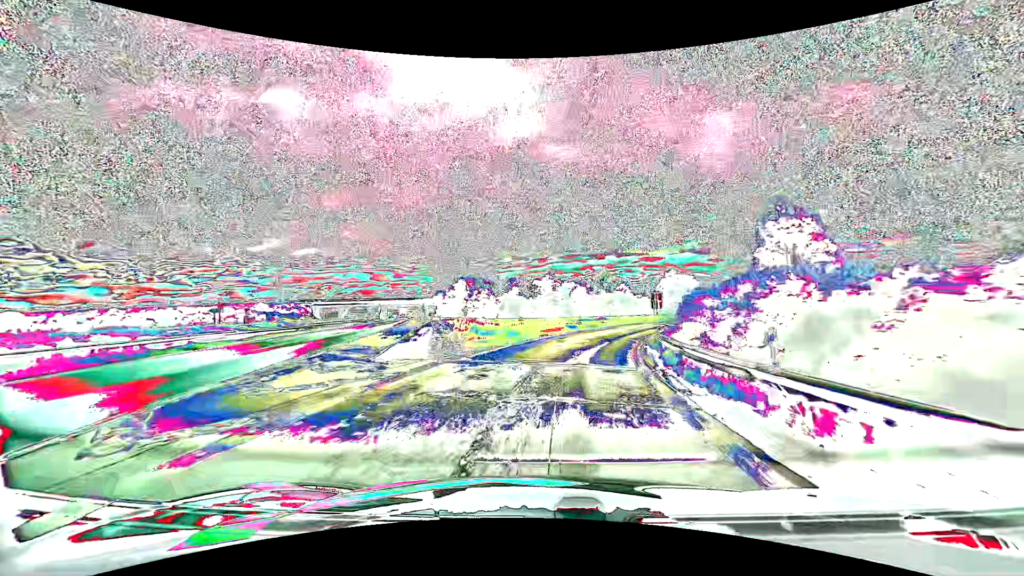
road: motorway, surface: asphalt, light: Day
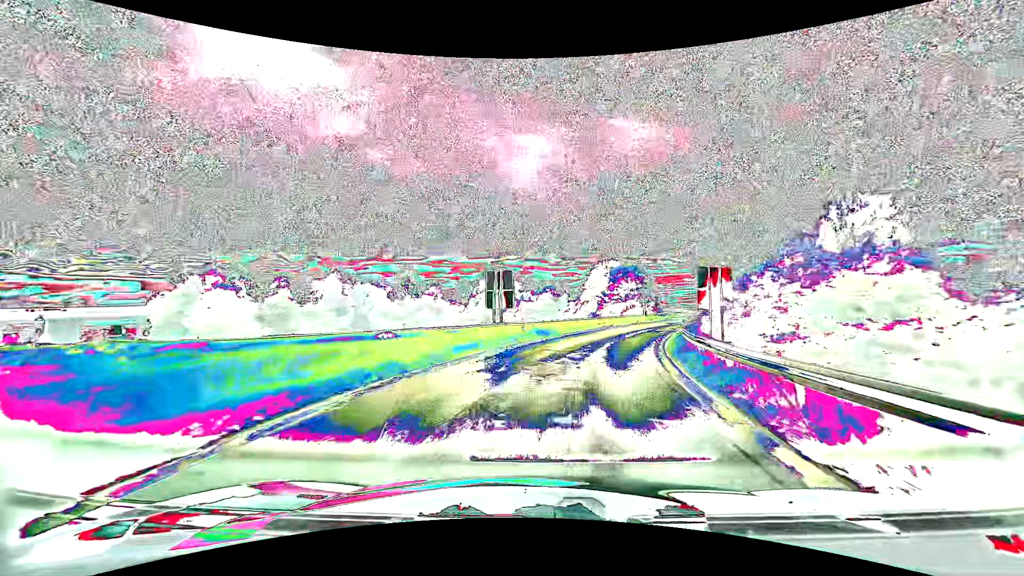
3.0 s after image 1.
(+7.2, +40.3) m; +21°
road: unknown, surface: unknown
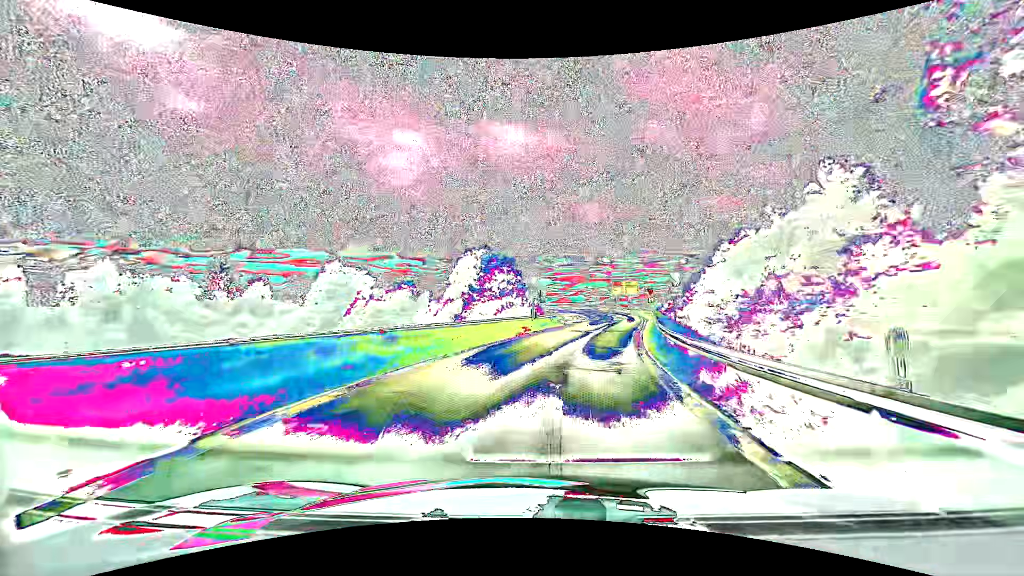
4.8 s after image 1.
(+2.9, +23.1) m; +14°
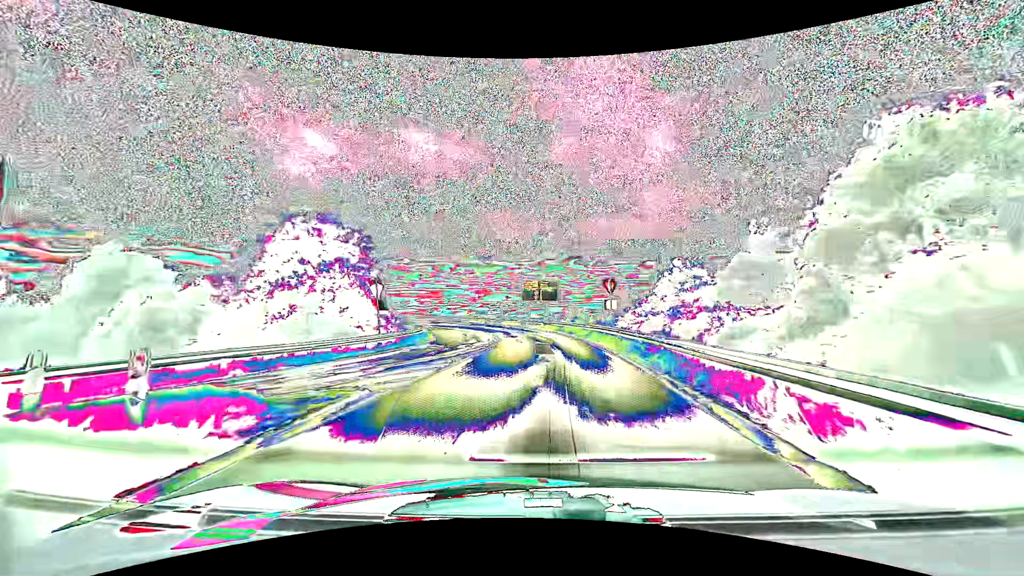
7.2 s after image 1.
(+3.8, +30.9) m; +12°
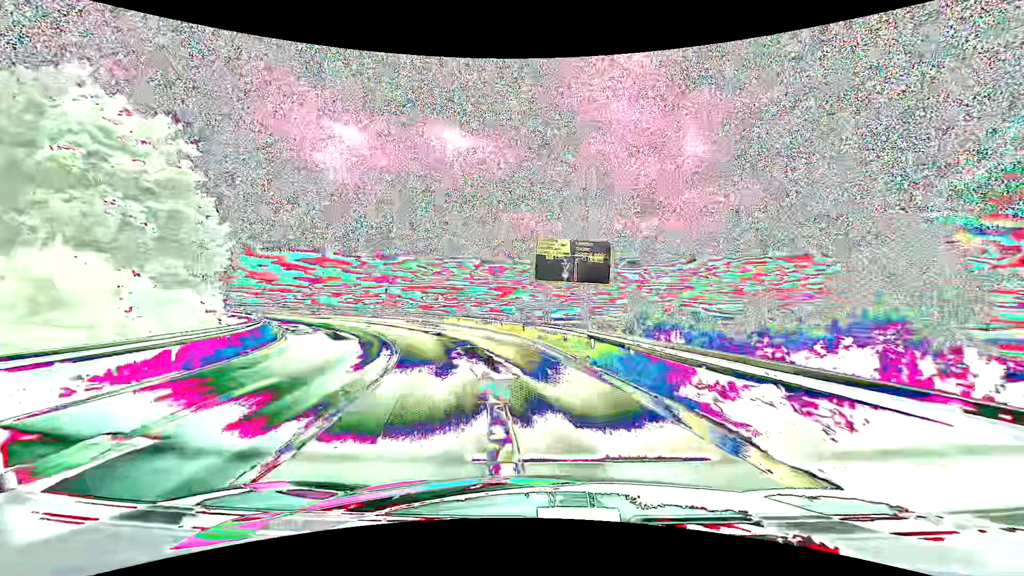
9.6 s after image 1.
(0.0, +30.7) m; -3°
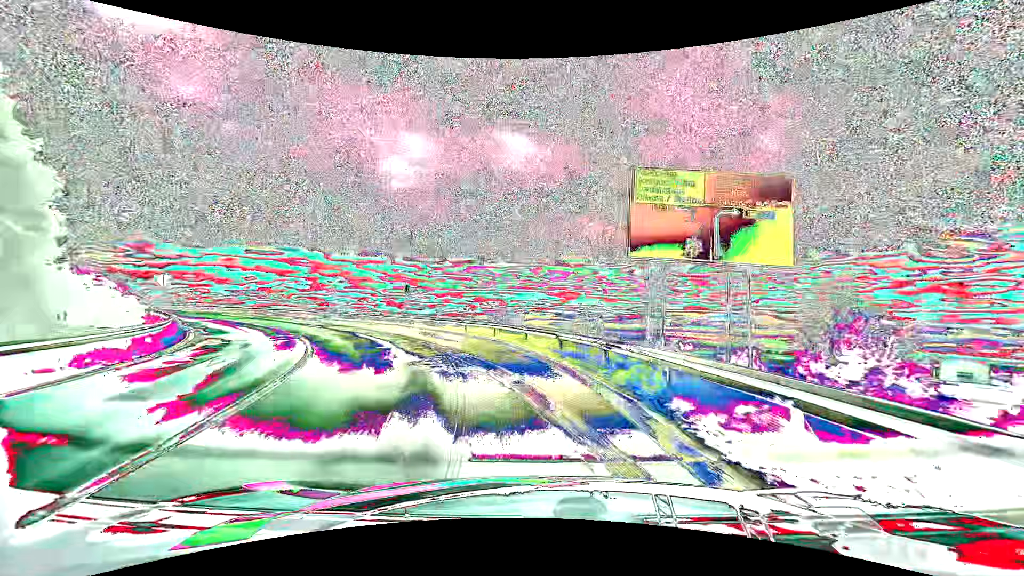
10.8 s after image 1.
(-0.6, +13.7) m; -6°
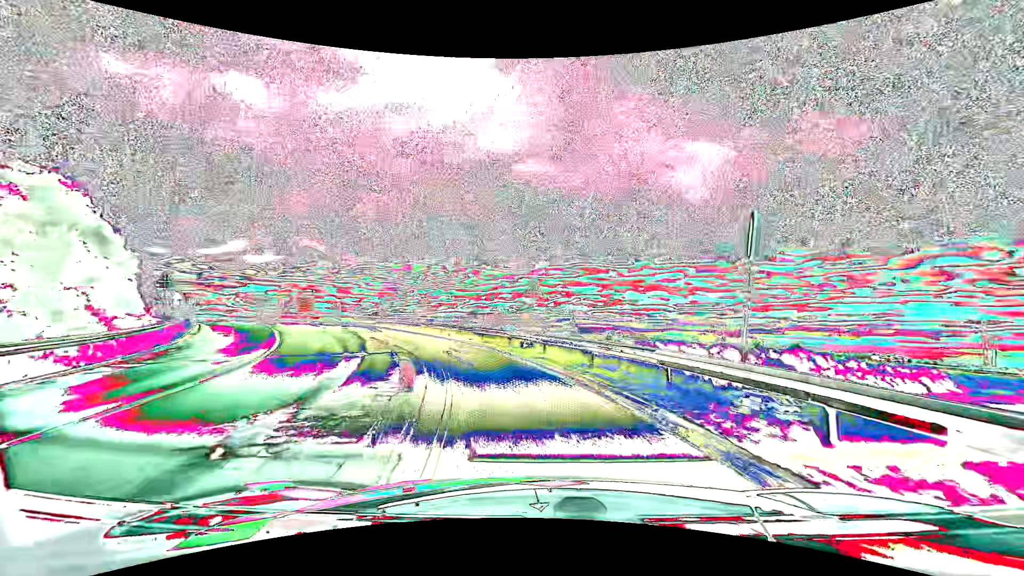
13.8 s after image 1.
(-7.4, +28.7) m; -32°
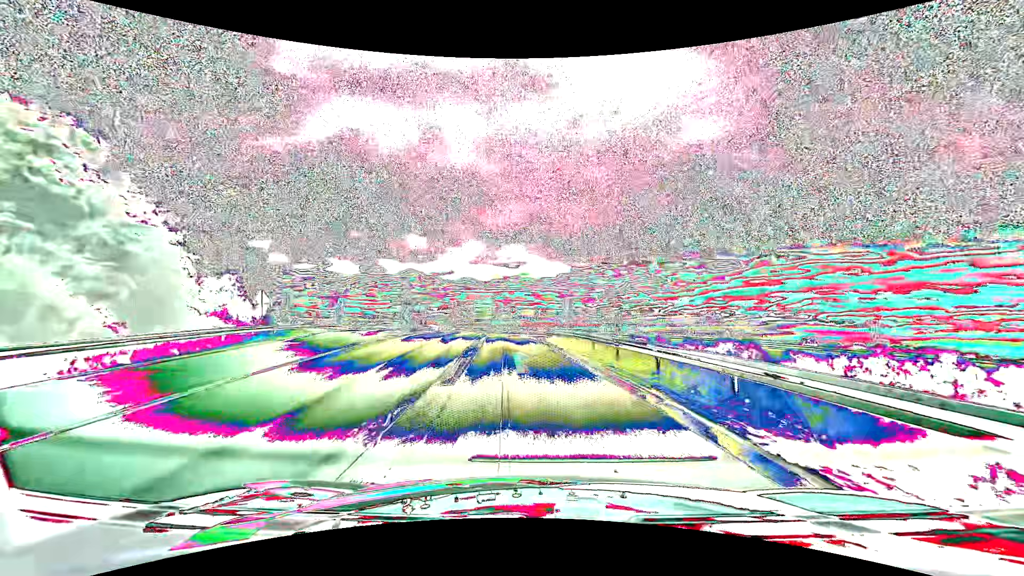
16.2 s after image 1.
(-5.4, +23.1) m; -24°
(0, +10) (-1, +20) (-2, +30) (-2, +40) (0, +50) (+5, +58) (+14, +63) (+24, +66) (+33, +68) (+43, +70) m
